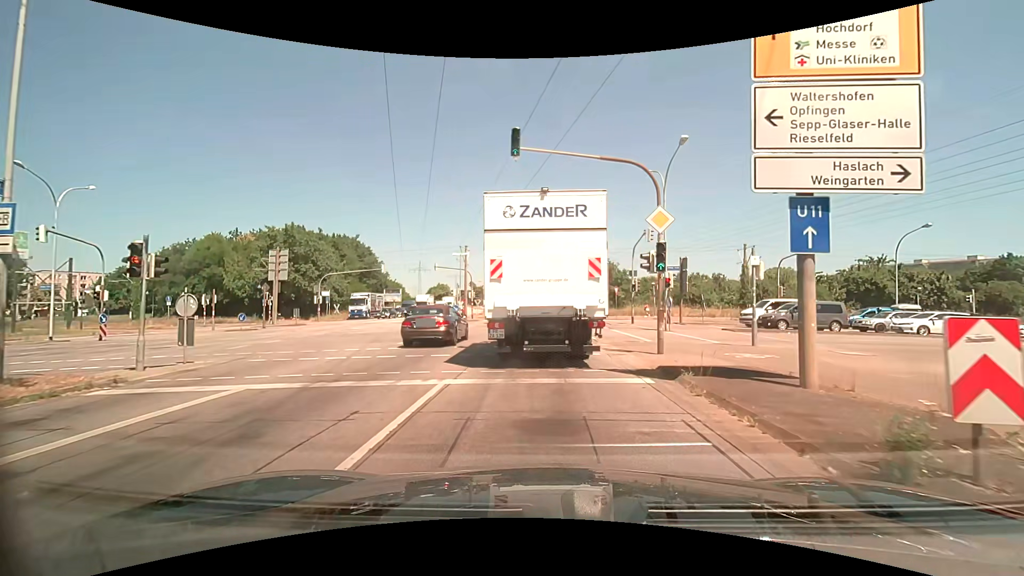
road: primary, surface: asphalt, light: Day
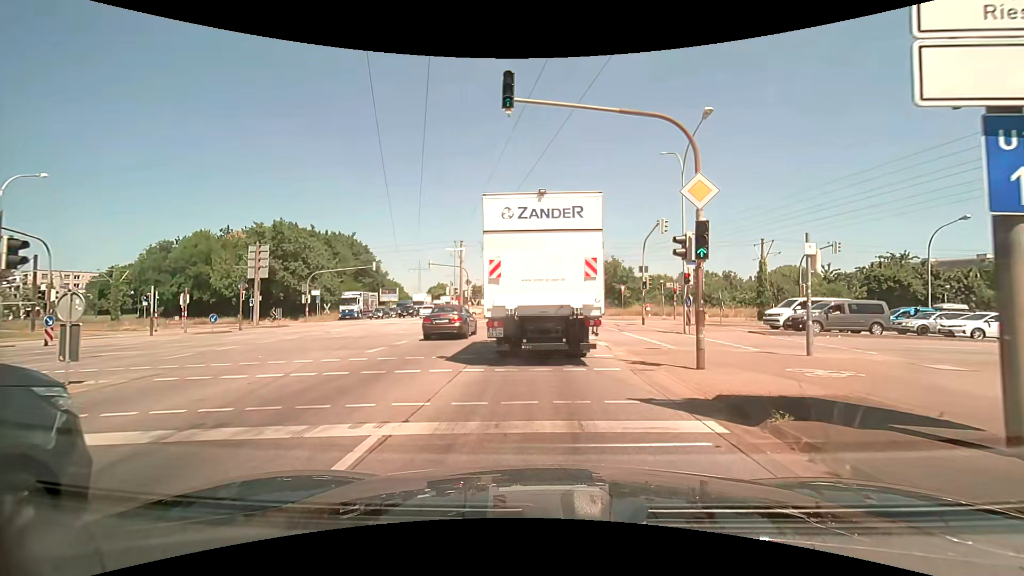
(0.0, +3.4) m; 0°
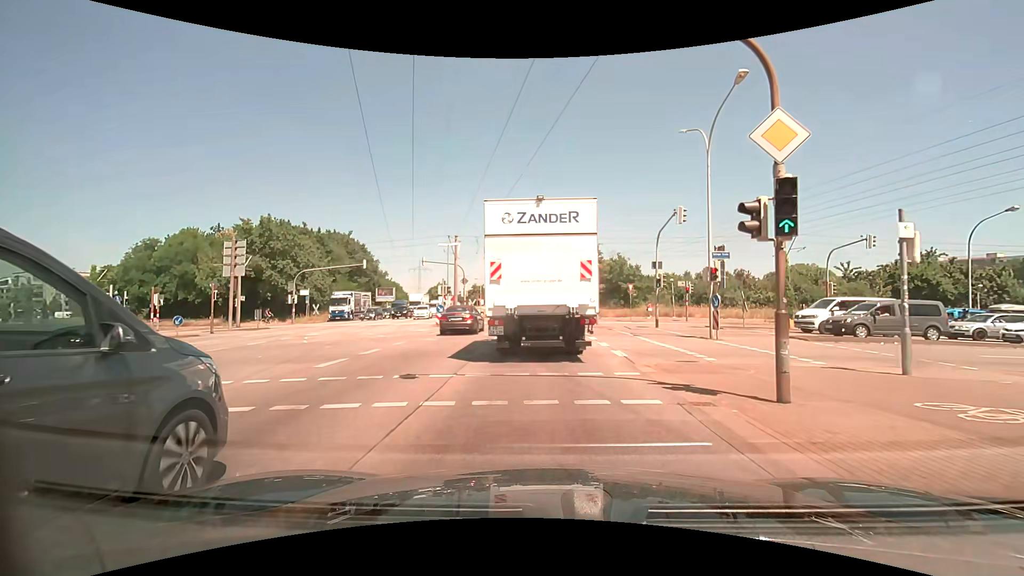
(0.0, +3.5) m; 0°
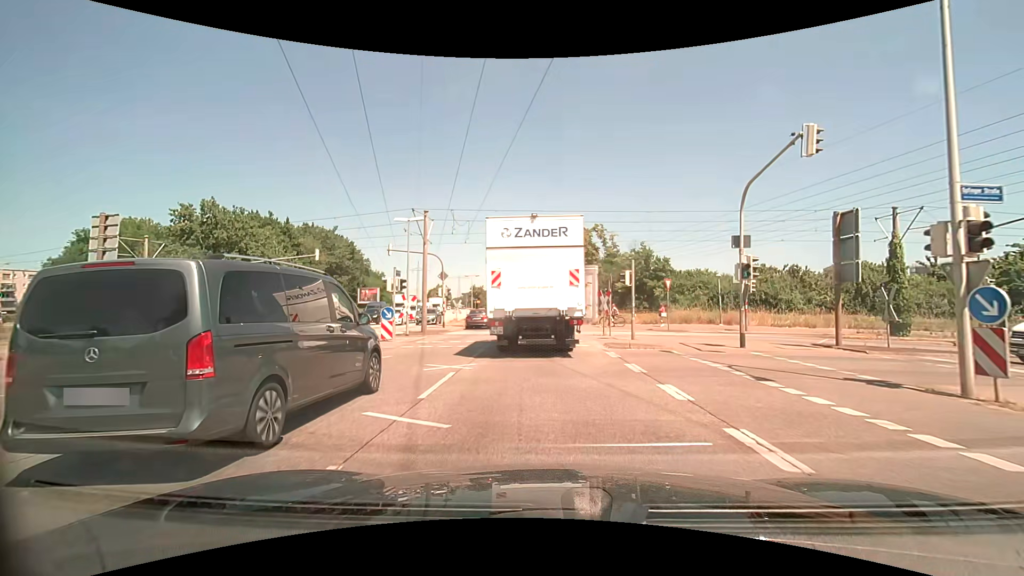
(0.0, +12.2) m; 0°
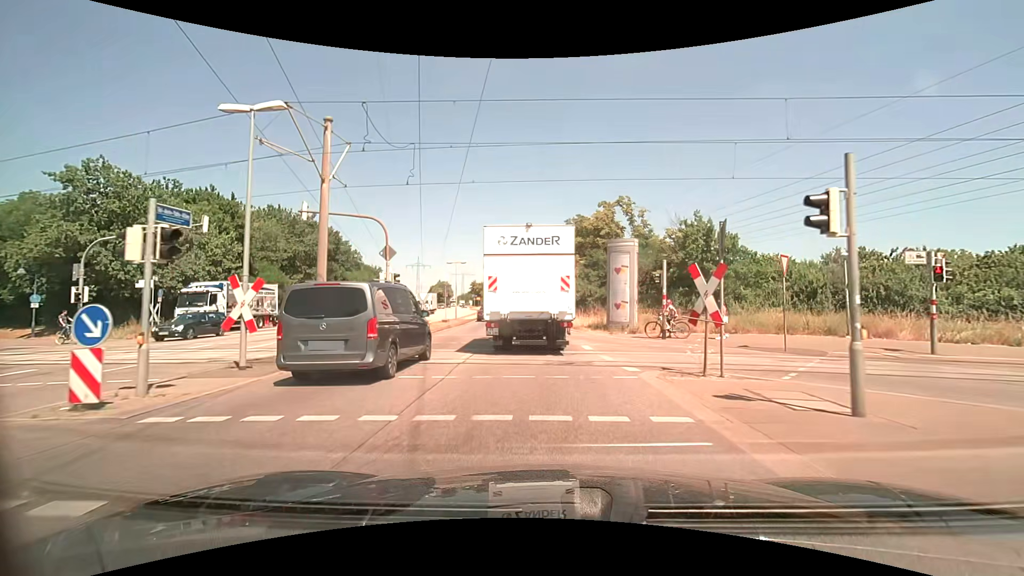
(-0.1, +14.6) m; -1°
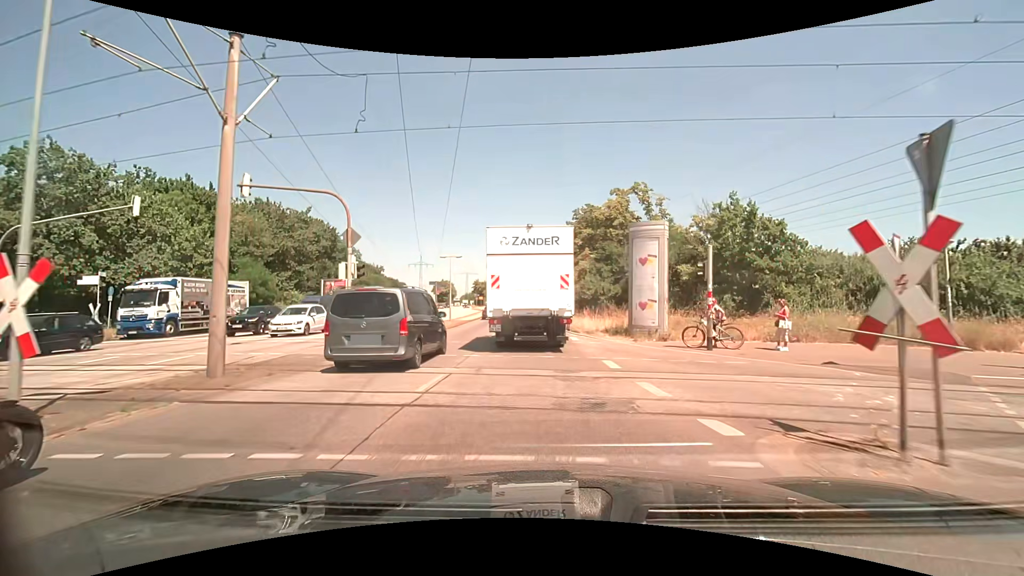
(0.0, +5.1) m; 0°
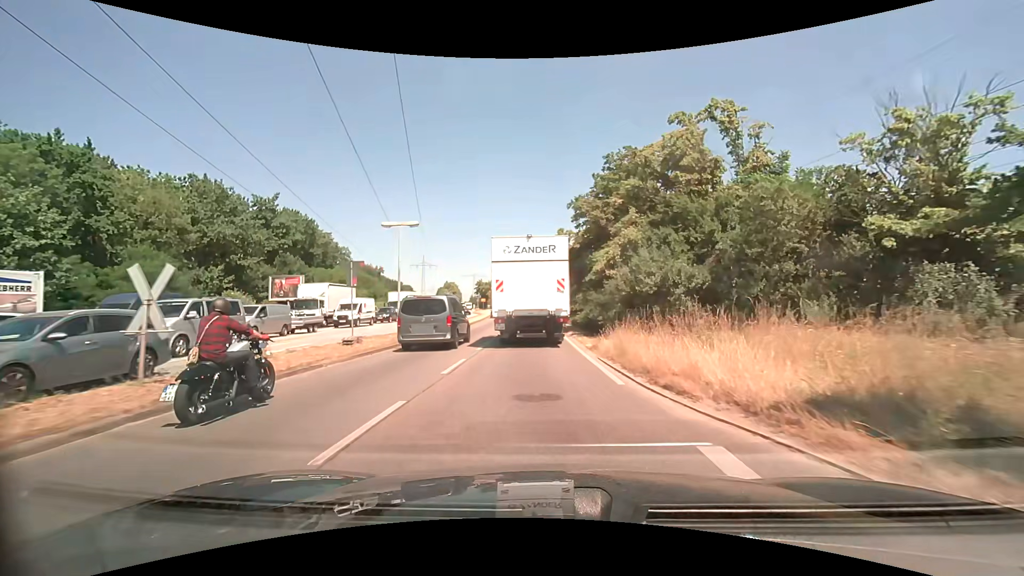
(-0.2, +16.8) m; -1°
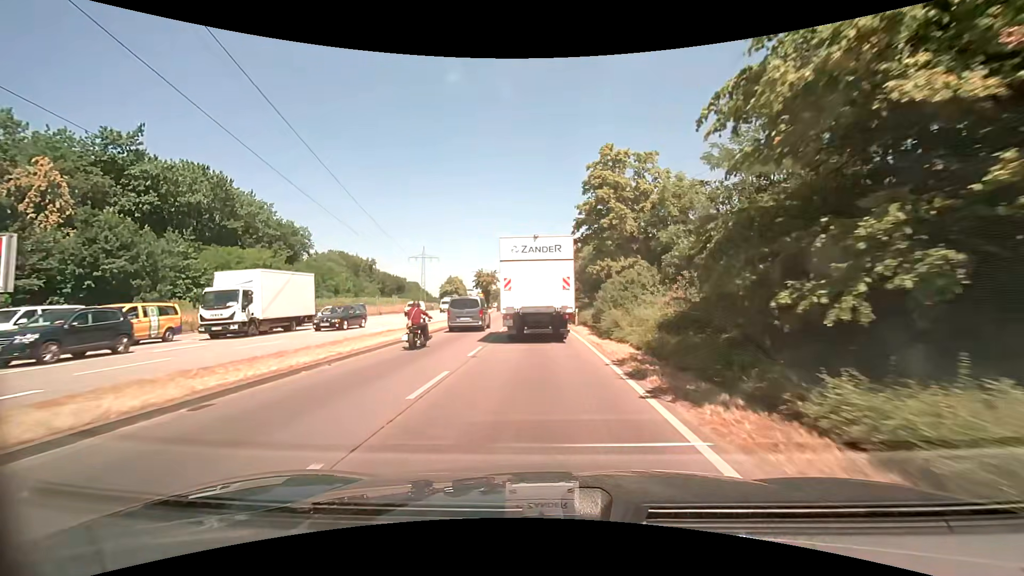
(-0.7, +33.4) m; -2°
(0, +10) (0, +20) (0, +30) (-1, +40) (-1, +50) (-2, +60) (-2, +70) (-3, +80) (-4, +90) (-5, +100) m
